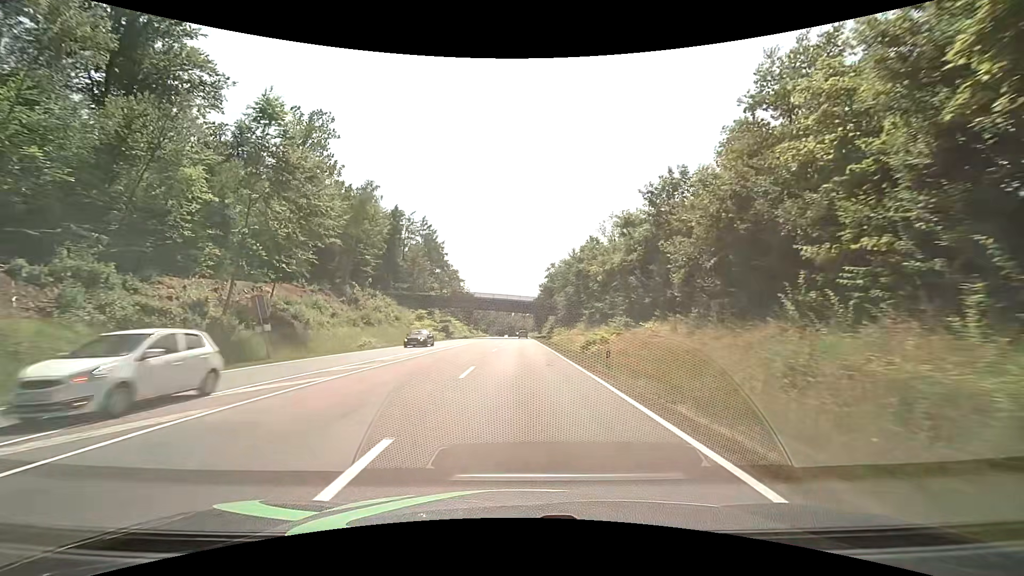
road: secondary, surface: asphalt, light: Day
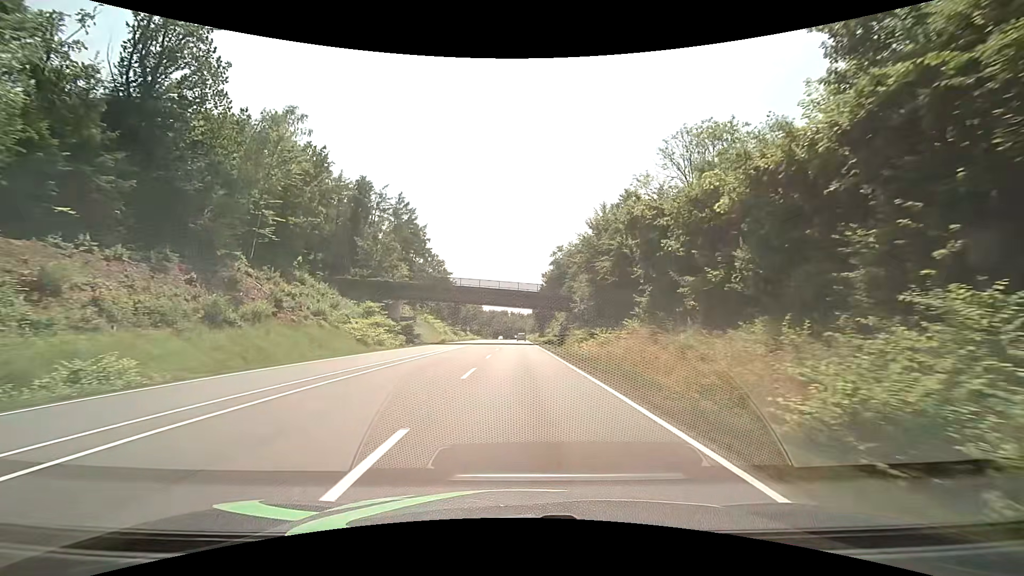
(-0.1, +27.5) m; 0°
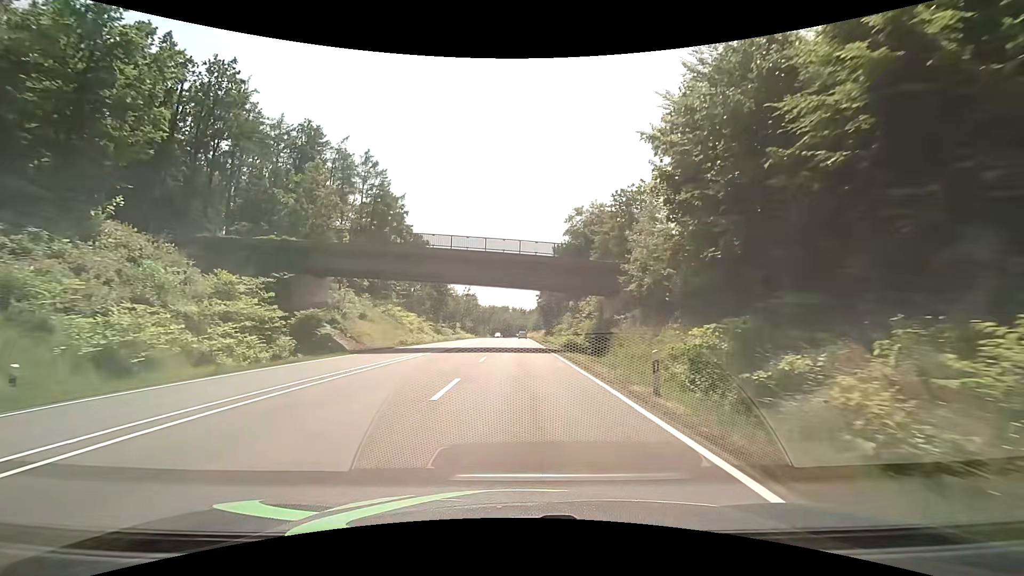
(+0.3, +27.8) m; +1°
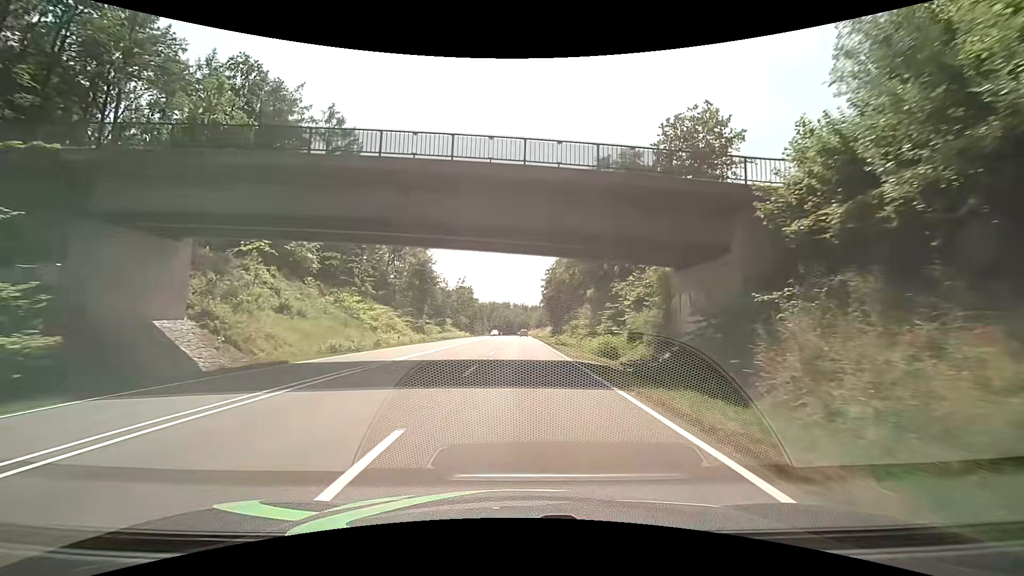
(-0.2, +18.8) m; 0°
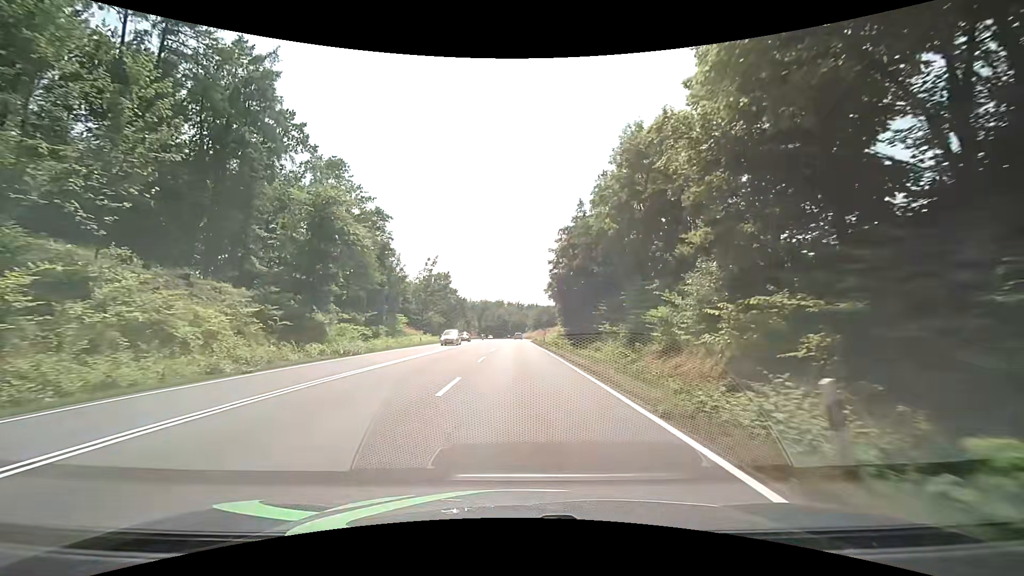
(-0.1, +38.2) m; -1°
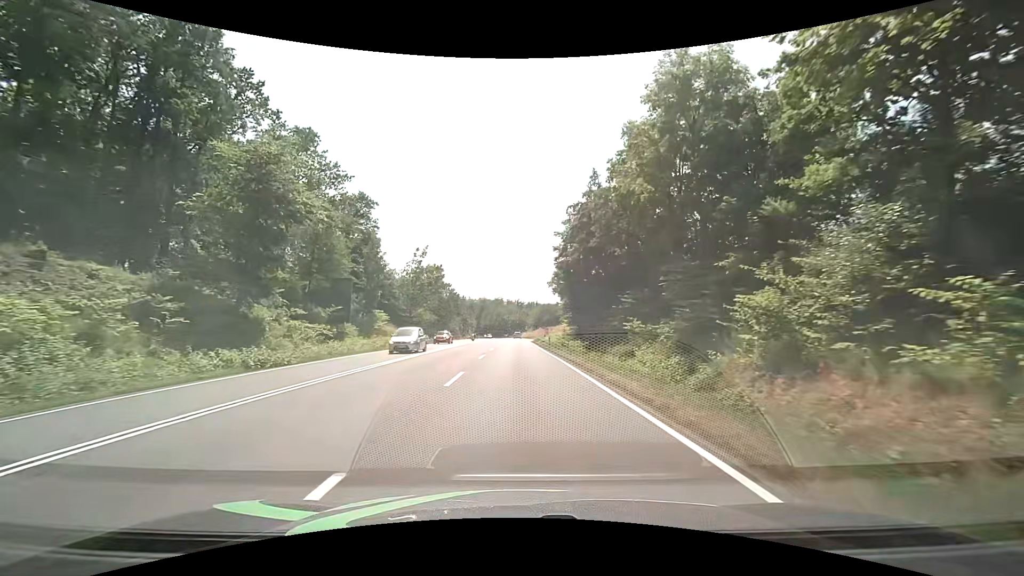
(+0.1, +9.7) m; 0°
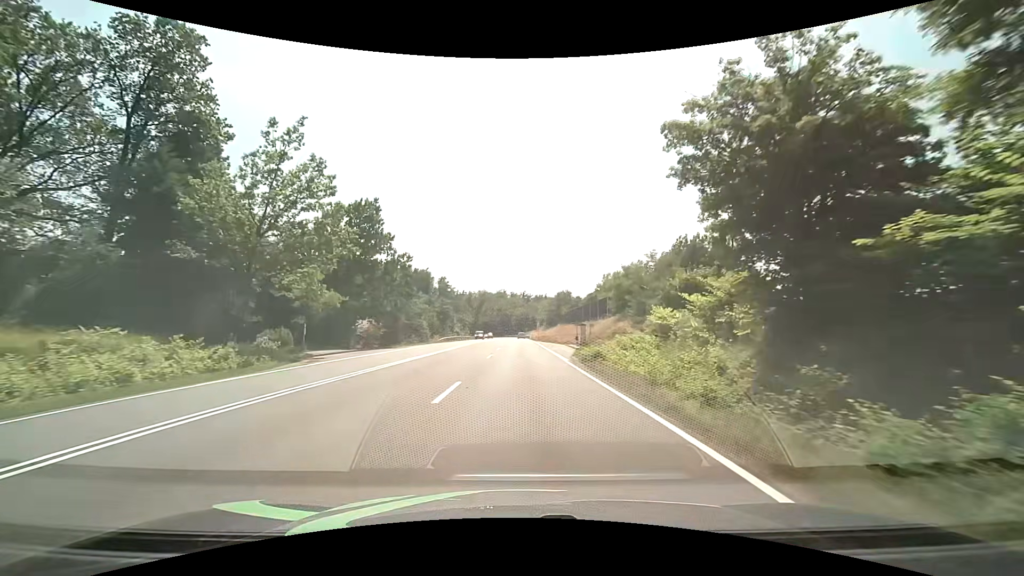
(-0.2, +49.2) m; 0°
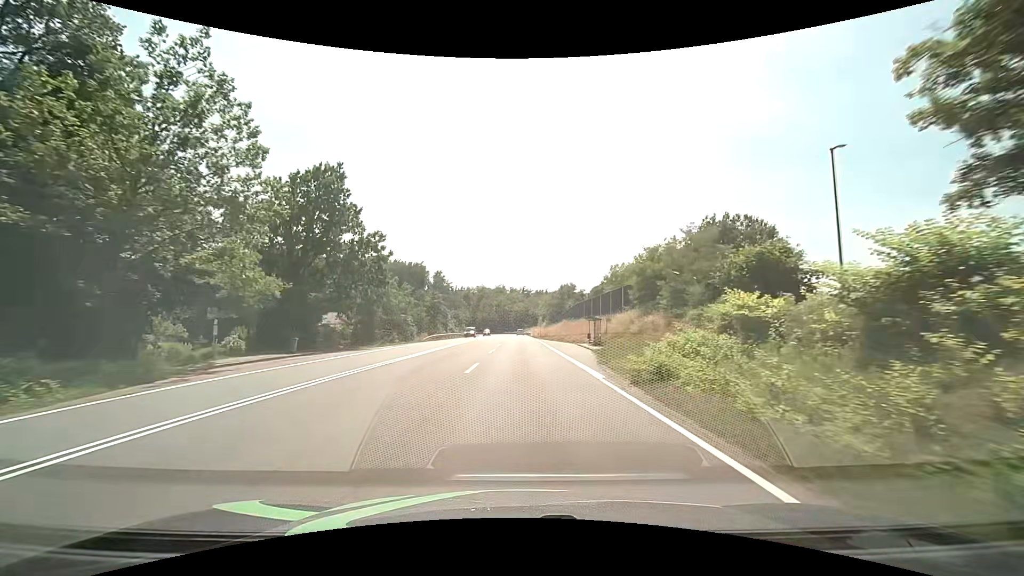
(0.0, +10.0) m; 0°
(0, +10) (0, +20) (0, +30) (0, +40) (0, +50) (0, +60) (0, +70) (0, +80) (0, +90) (0, +100) m
